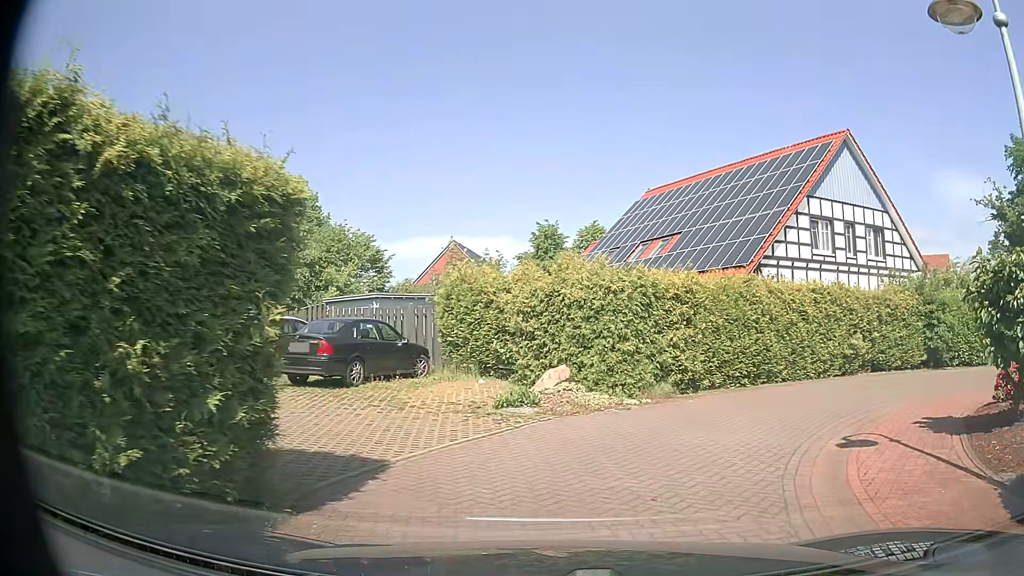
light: Day
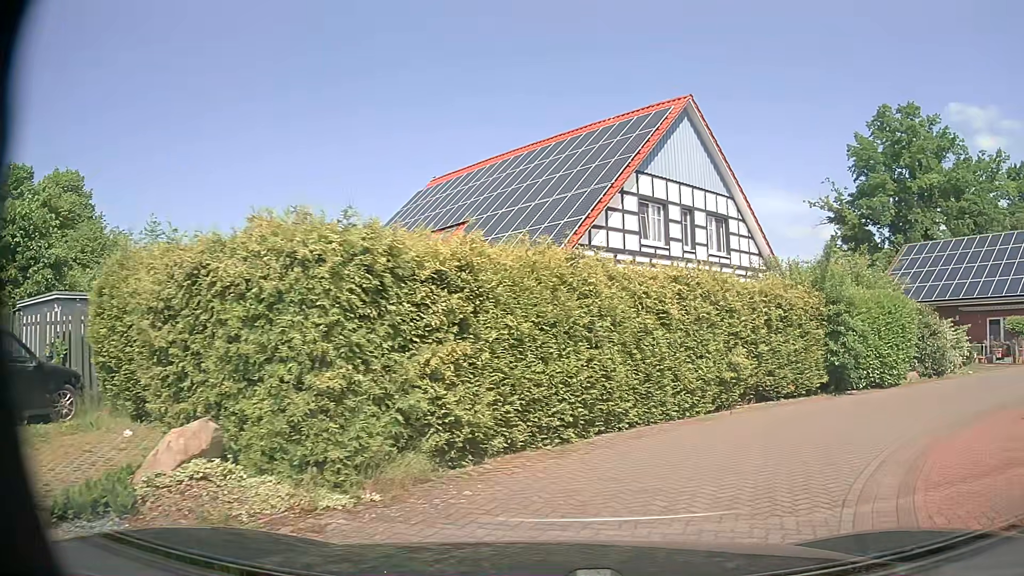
(+0.9, +6.3) m; +17°
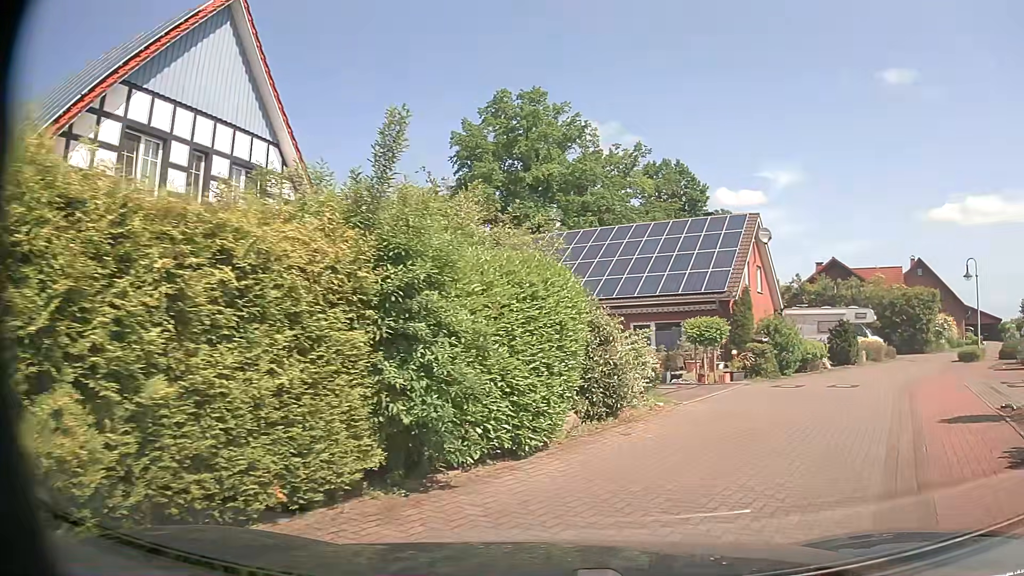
(+2.8, +8.1) m; +35°
